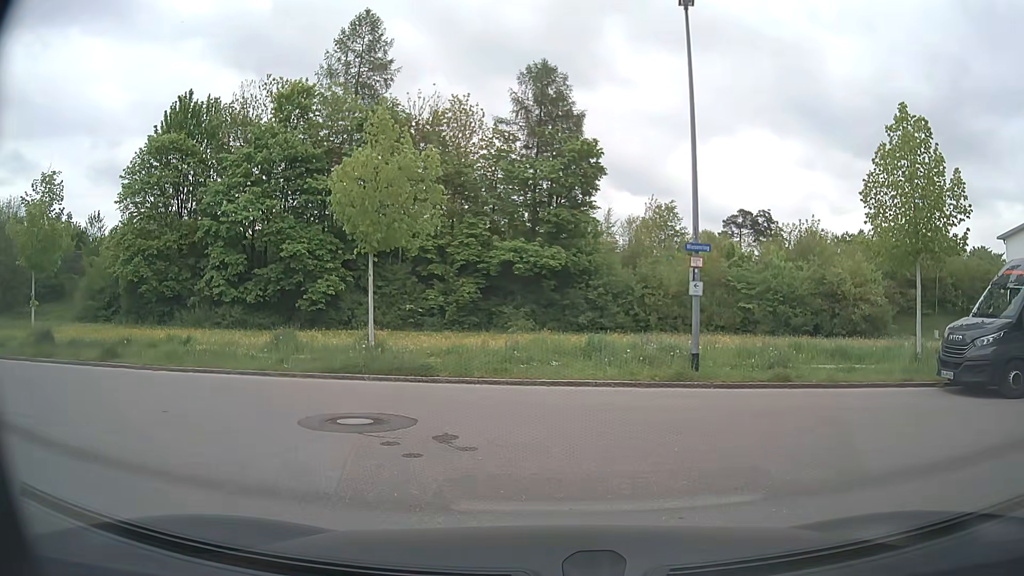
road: residential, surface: asphalt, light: Day
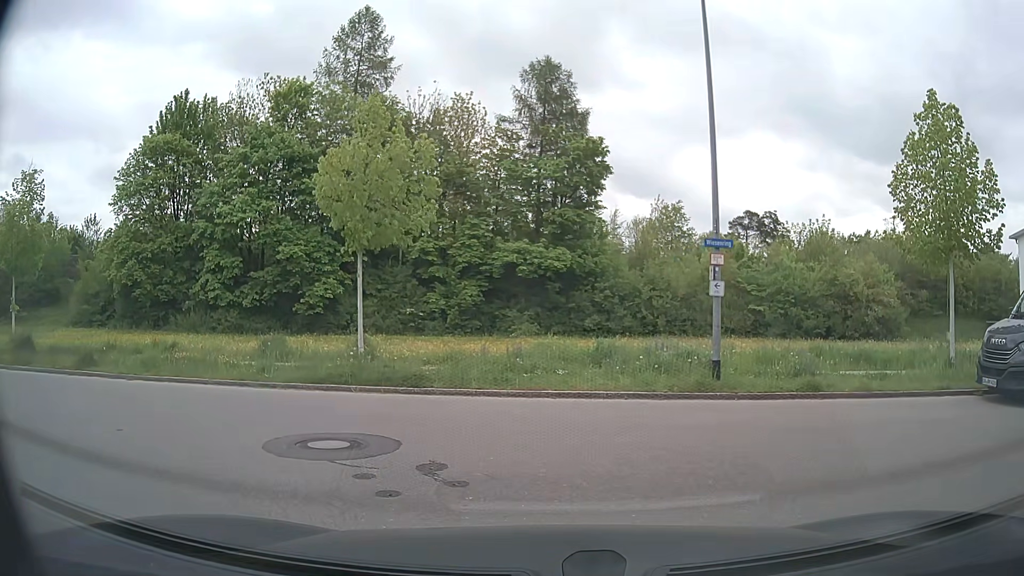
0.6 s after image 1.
(0.0, +1.2) m; -2°
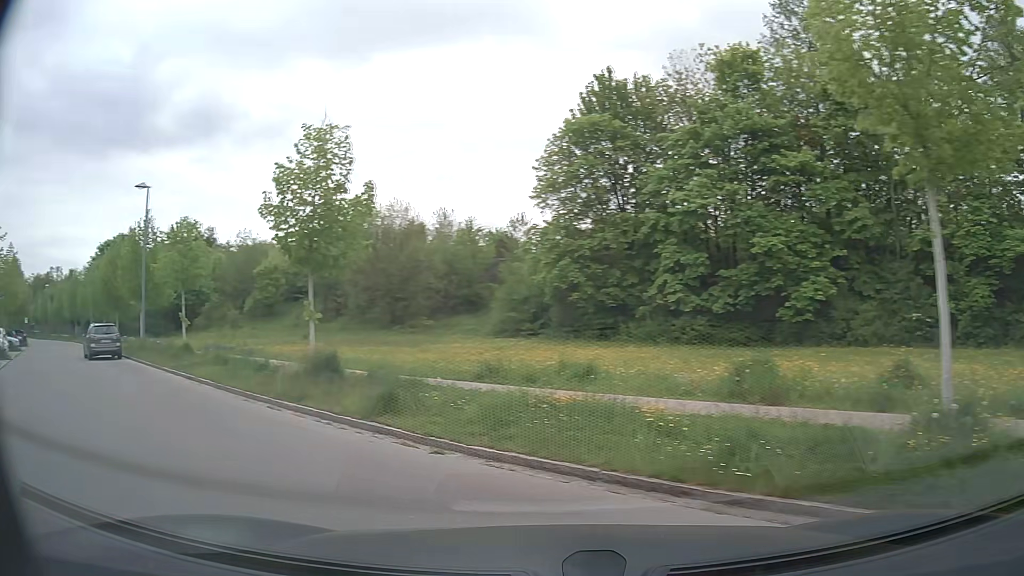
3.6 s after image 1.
(-1.8, +7.6) m; -39°
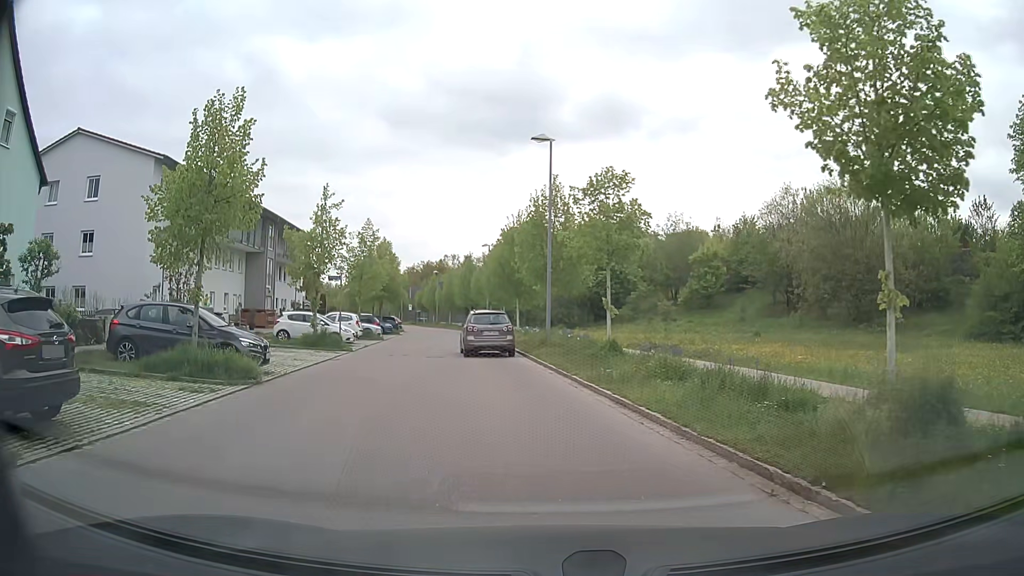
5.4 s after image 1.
(-3.1, +6.8) m; -37°
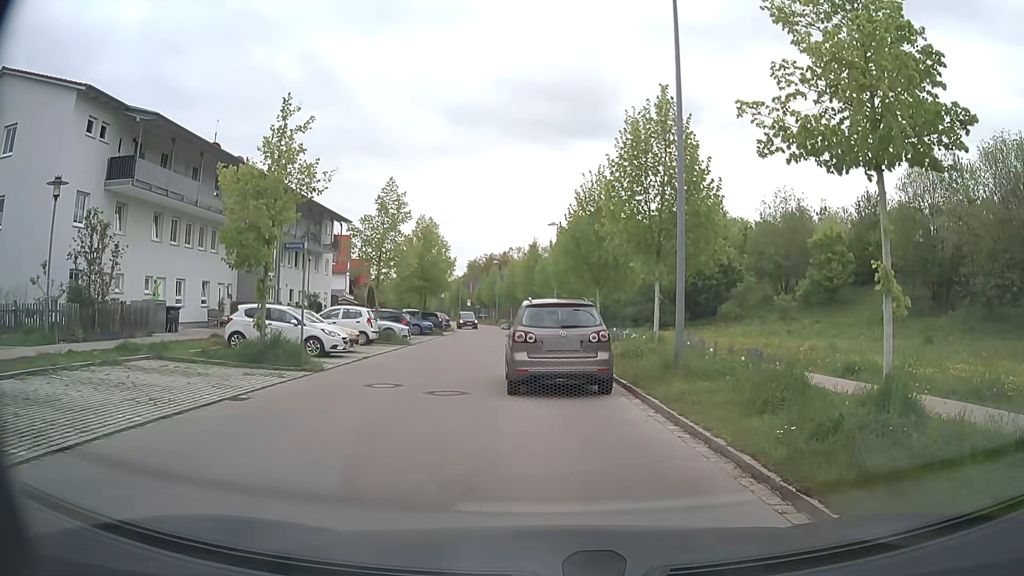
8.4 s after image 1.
(-0.9, +11.7) m; -7°
